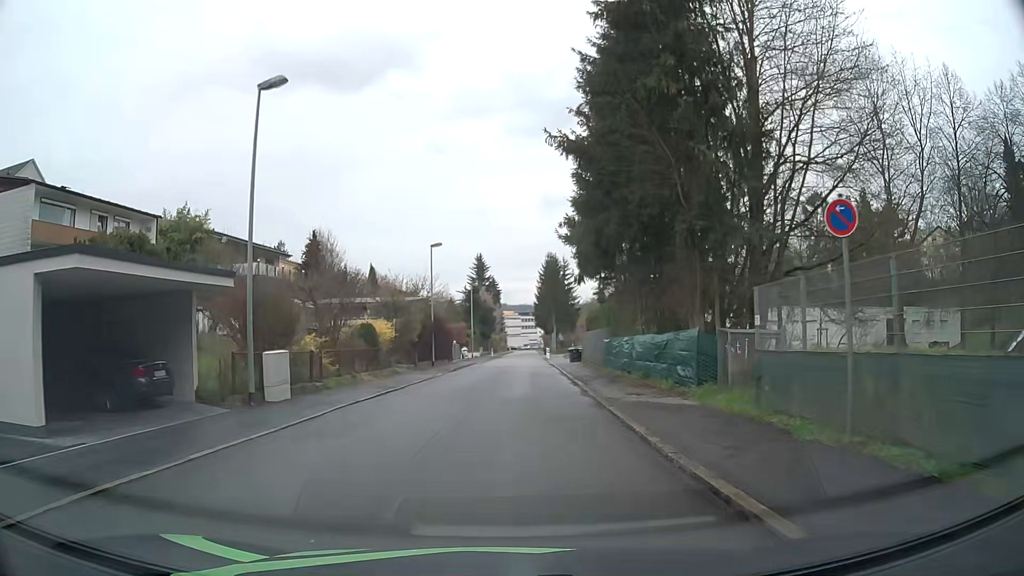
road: residential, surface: asphalt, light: Day
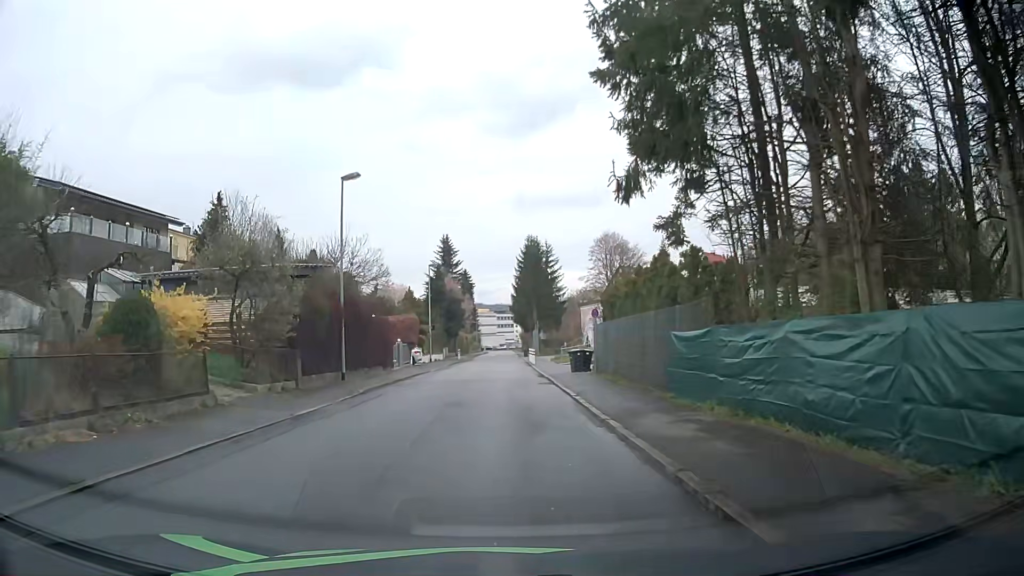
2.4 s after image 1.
(+0.2, +19.0) m; +1°
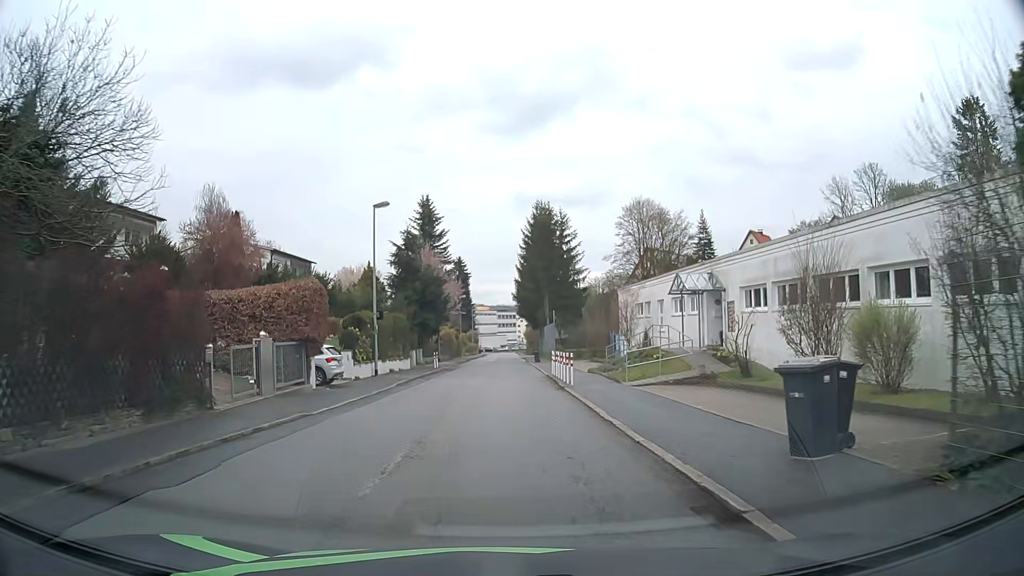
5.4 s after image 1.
(0.0, +24.9) m; +1°
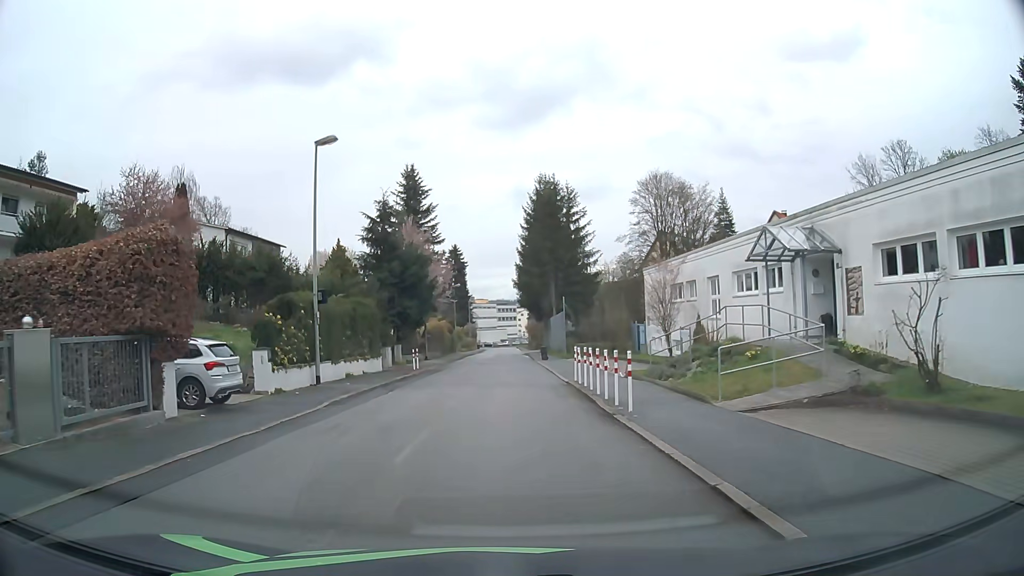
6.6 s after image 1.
(-0.1, +10.2) m; -1°
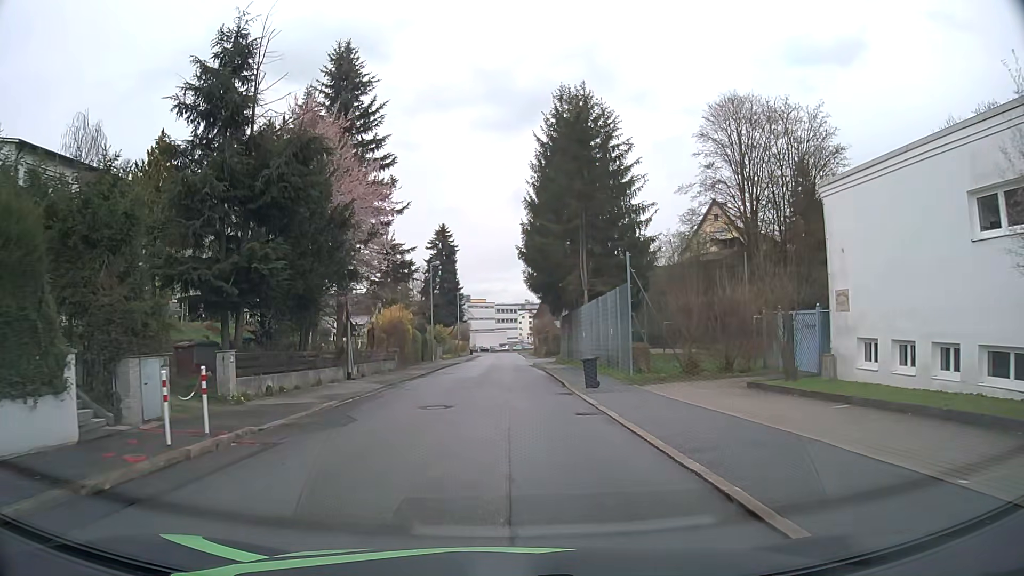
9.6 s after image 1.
(0.0, +25.5) m; 0°
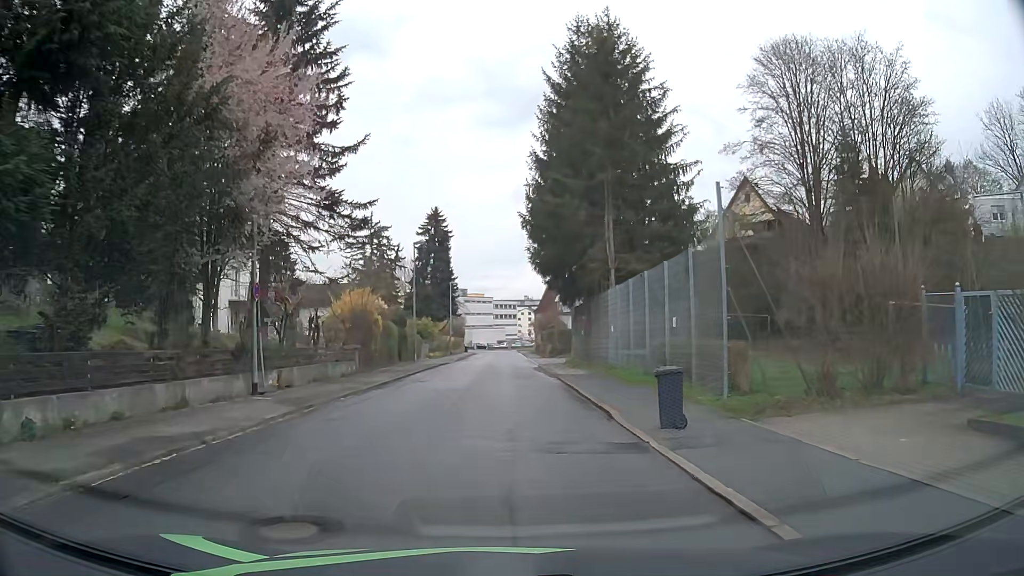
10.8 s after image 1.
(0.0, +10.1) m; 0°
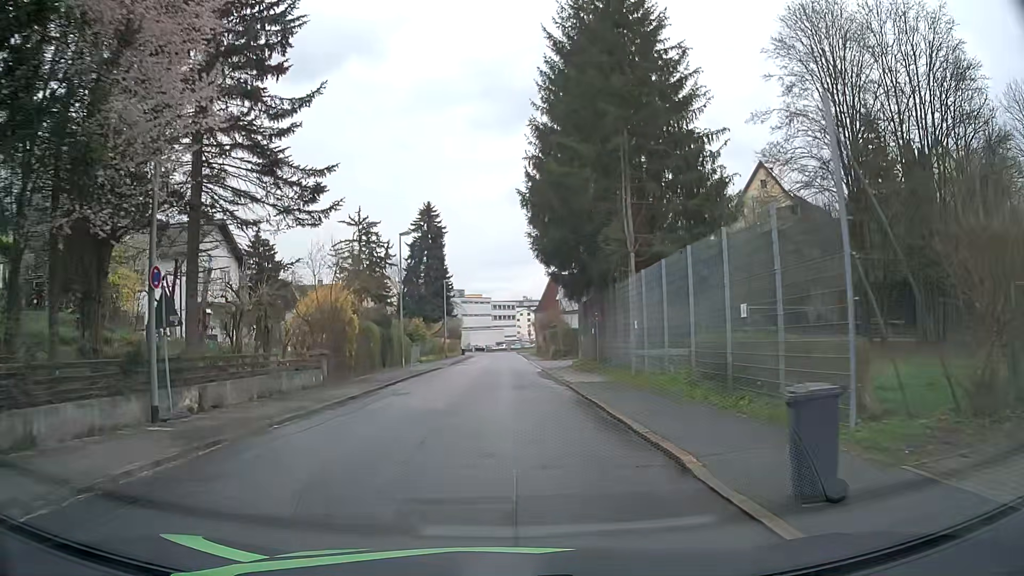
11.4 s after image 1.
(0.0, +5.1) m; 0°
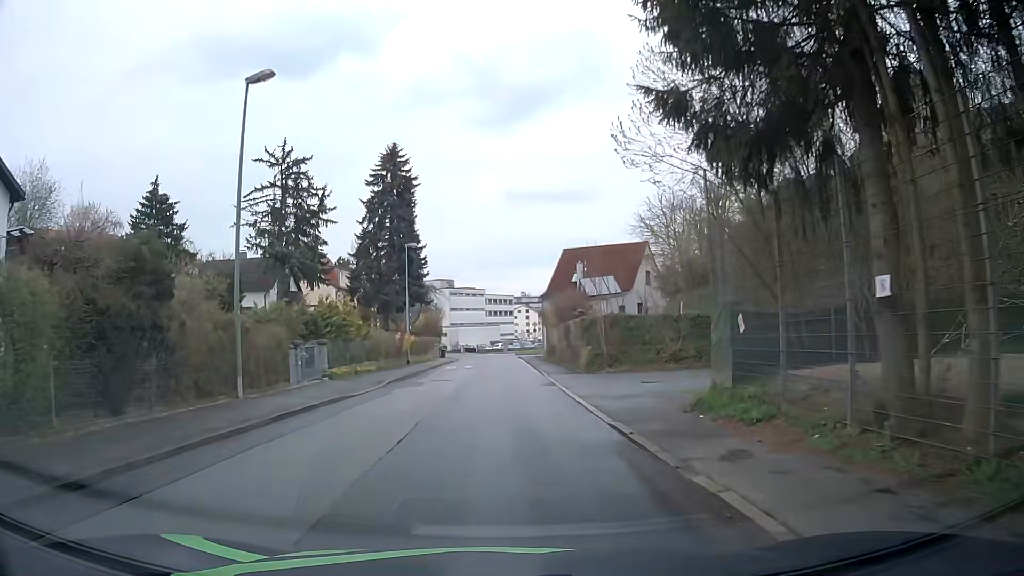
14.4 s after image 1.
(0.0, +25.3) m; 0°
(0, +10) (0, +20) (0, +30) (0, +40) (0, +50) (0, +60) (0, +70) (-1, +80) (-2, +90) (-4, +100) m
